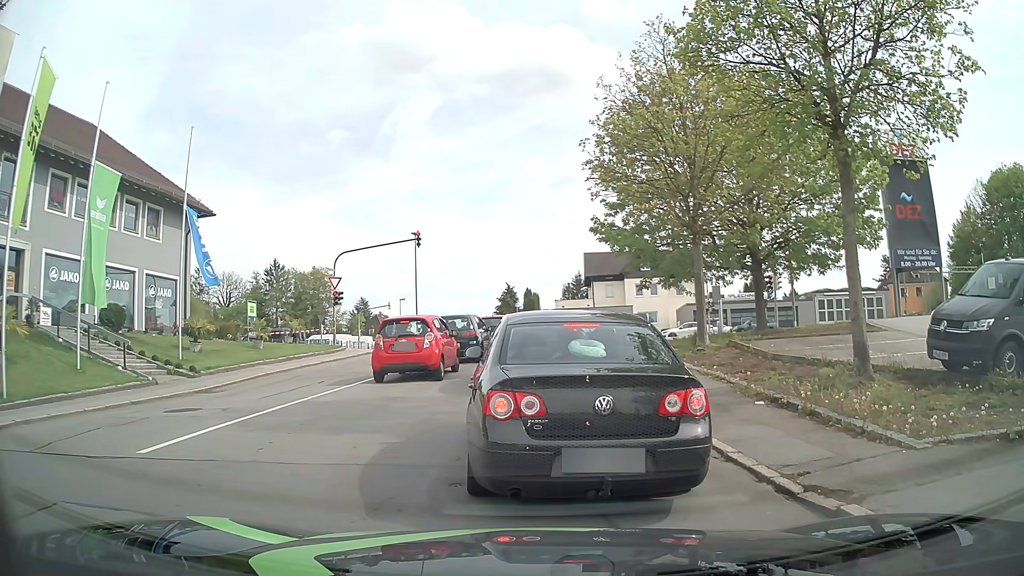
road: residential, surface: asphalt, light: Day
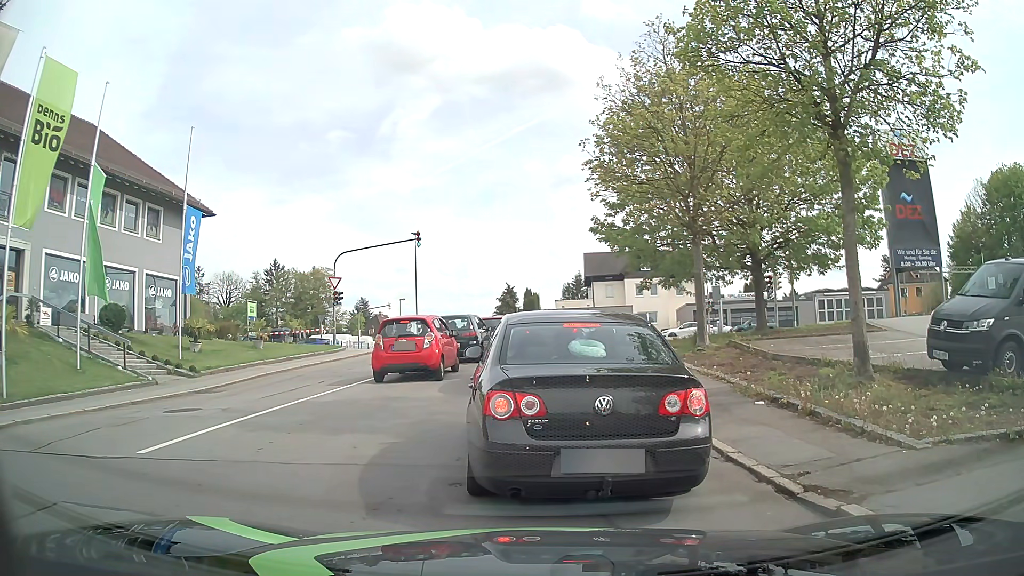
(0.0, 0.0) m; 0°
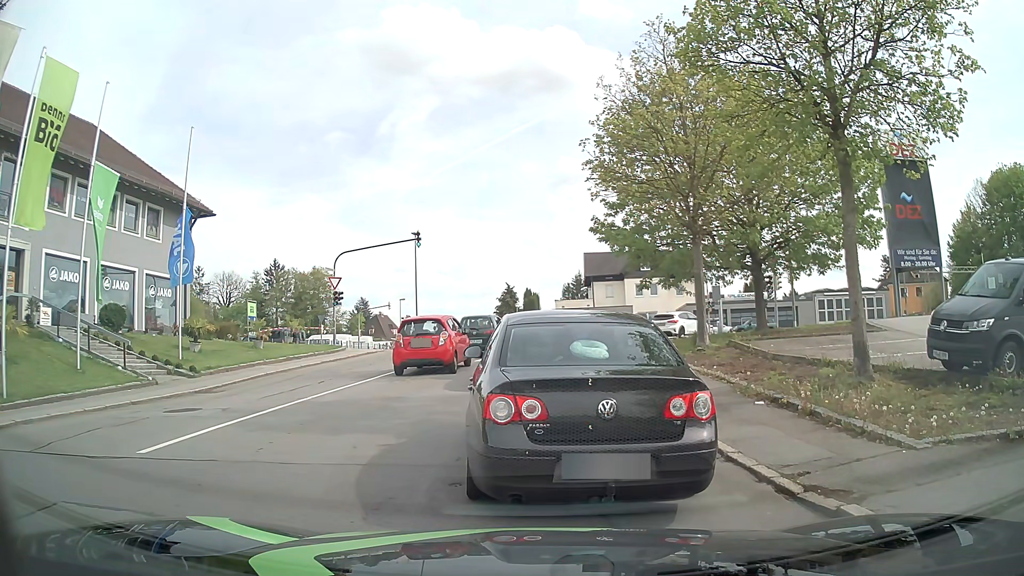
(0.0, 0.0) m; 0°
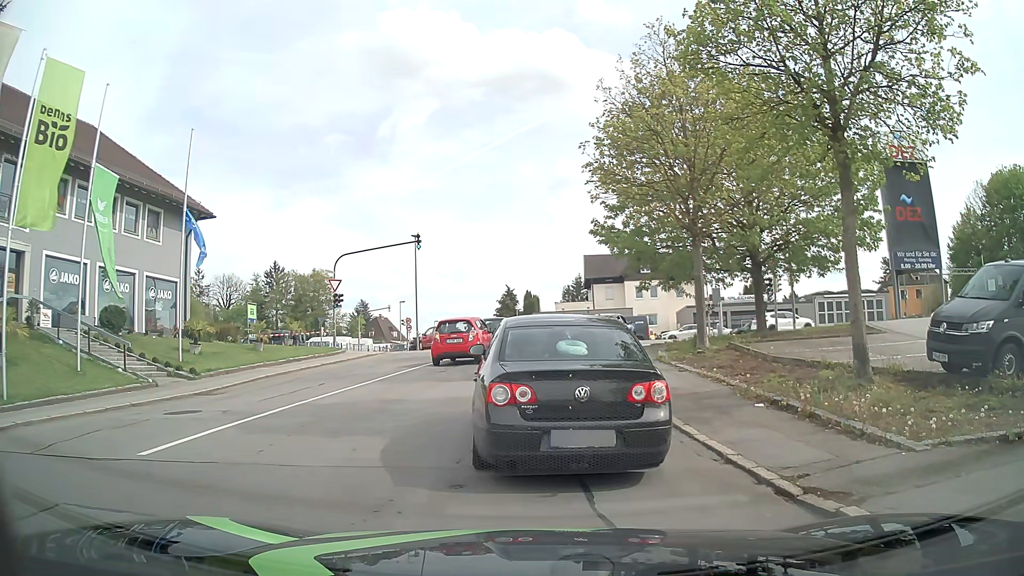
(0.0, 0.0) m; 0°
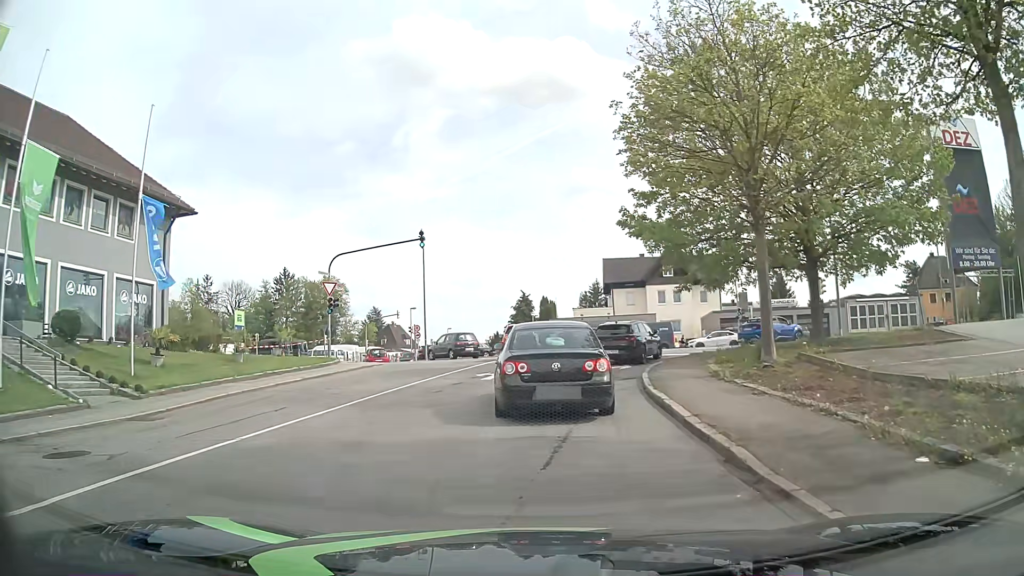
(-0.3, +4.4) m; -4°
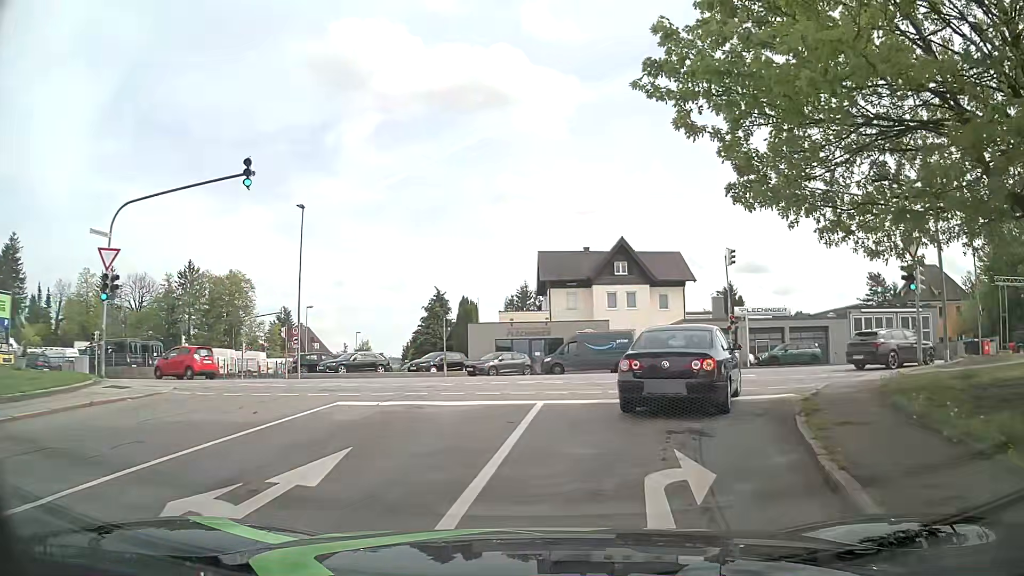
(+0.4, +15.0) m; +7°
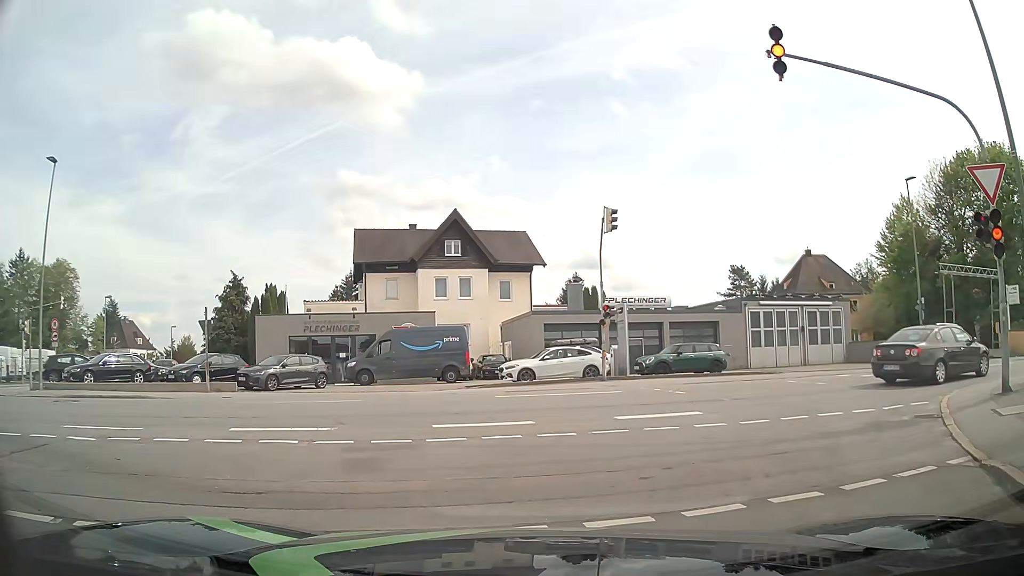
(+1.1, +10.1) m; +14°
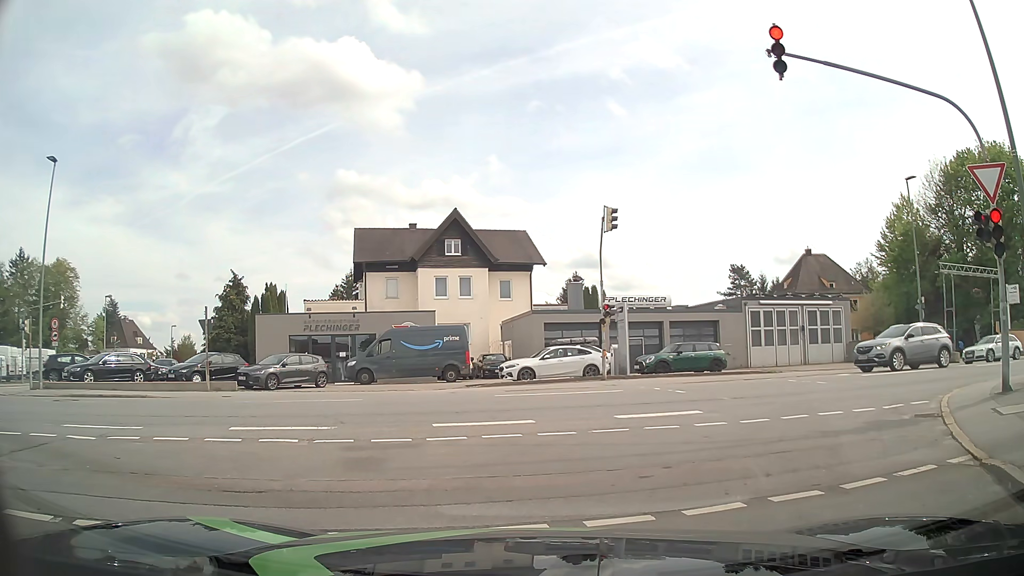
(0.0, +0.1) m; 0°
(+2, +10) (+9, +17) (+19, +20) (+28, +22) (+38, +25) (+48, +27) (+57, +30) (+67, +32) (+77, +35) (+86, +37) m
